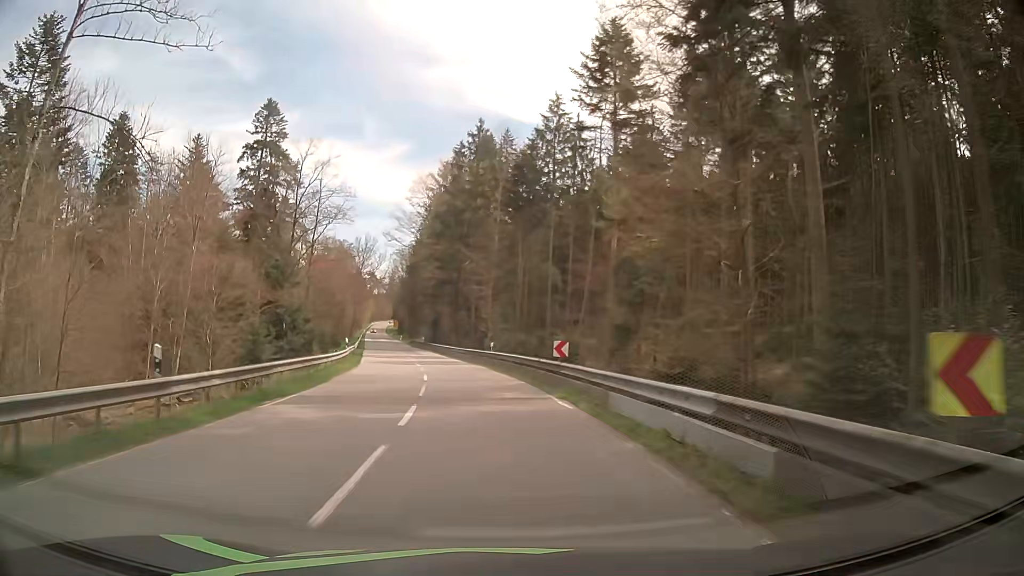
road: secondary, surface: asphalt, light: Day
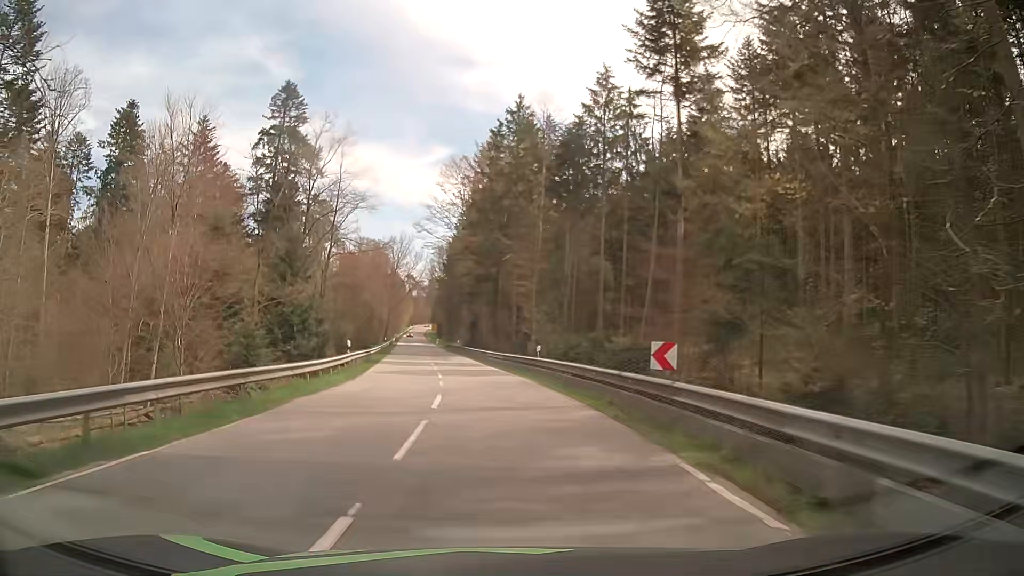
(-0.3, +9.1) m; -5°
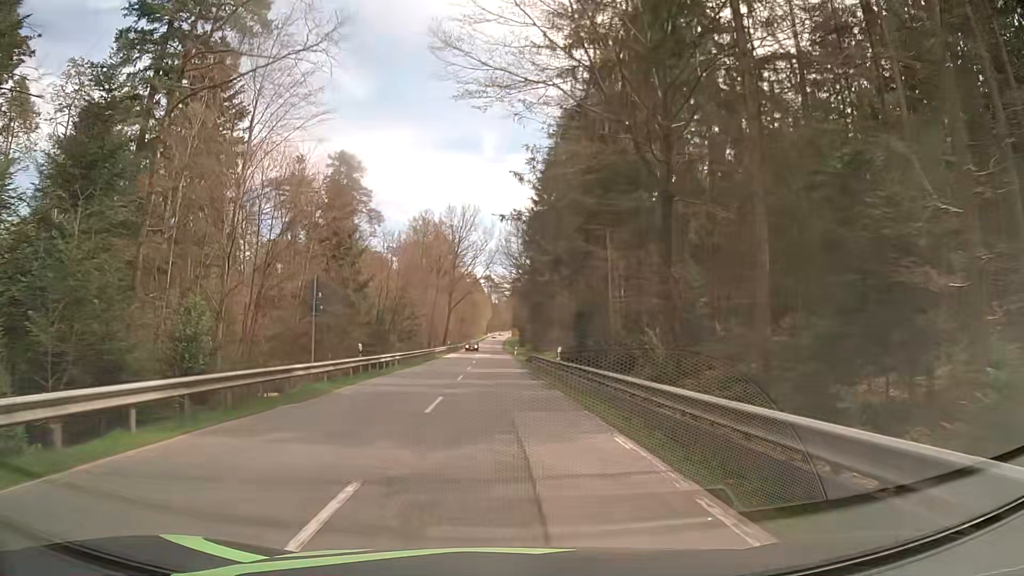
(-3.1, +47.3) m; -7°
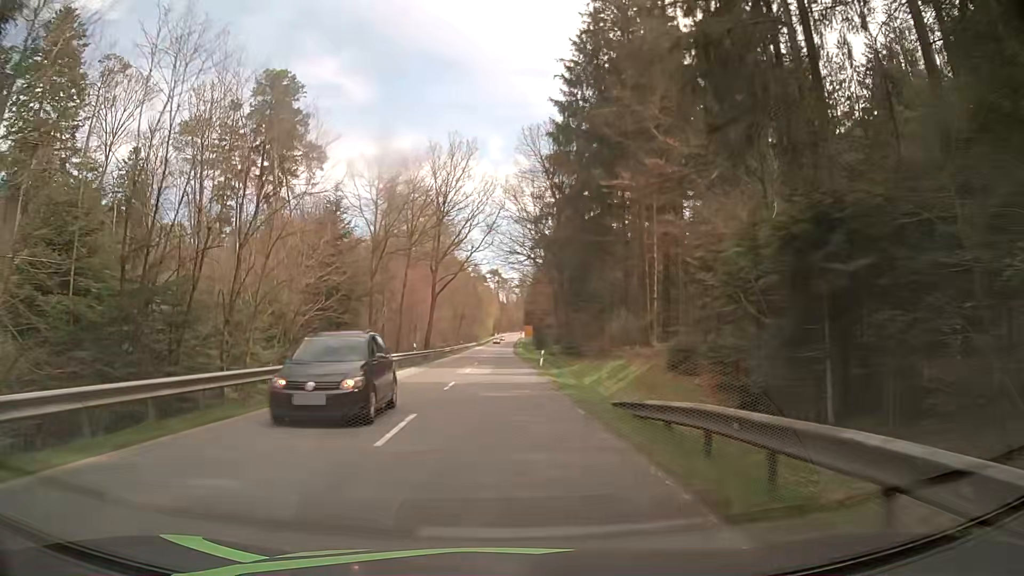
(-0.3, +39.2) m; 0°
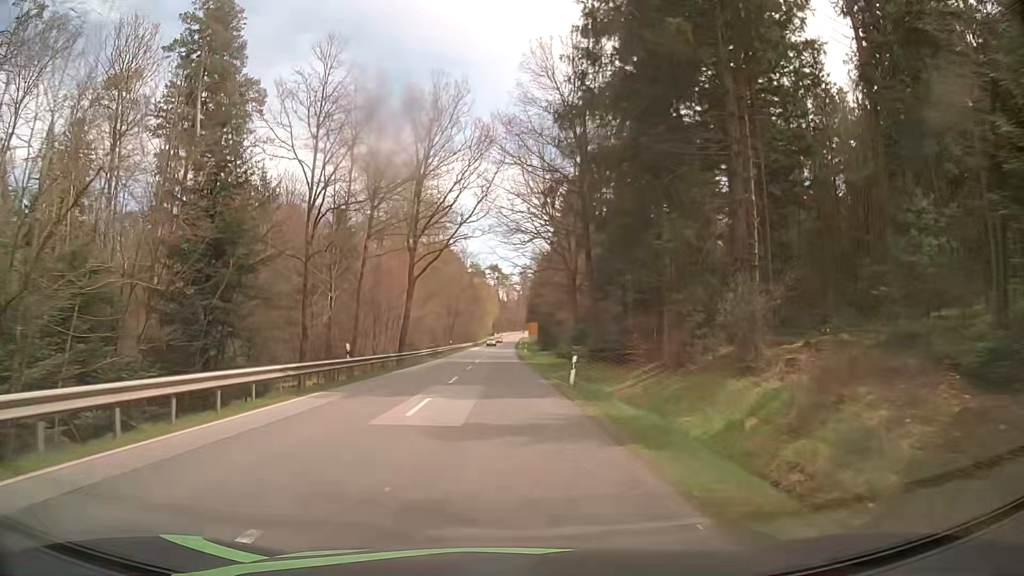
(-0.1, +19.0) m; 0°
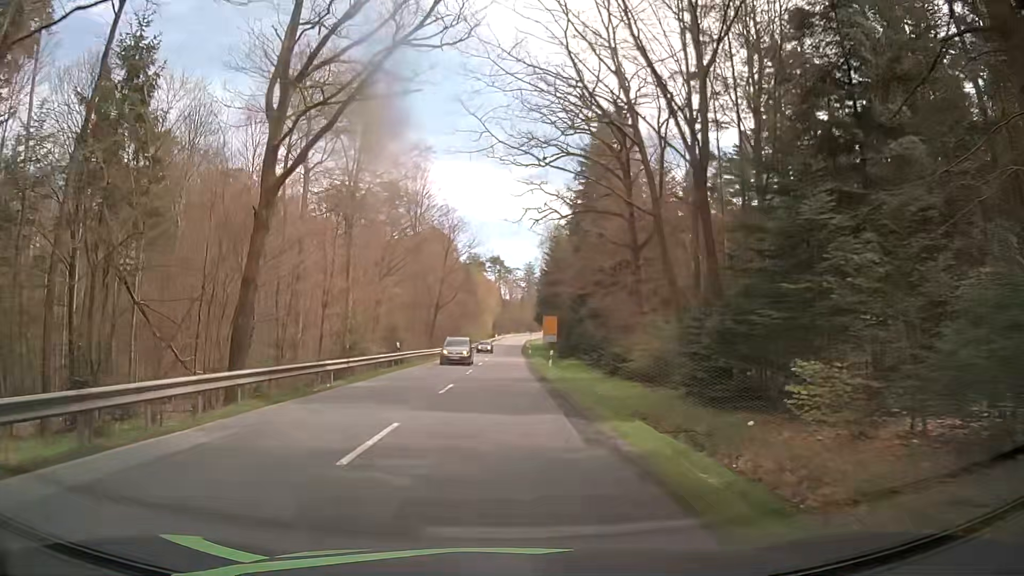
(-0.3, +37.1) m; 0°
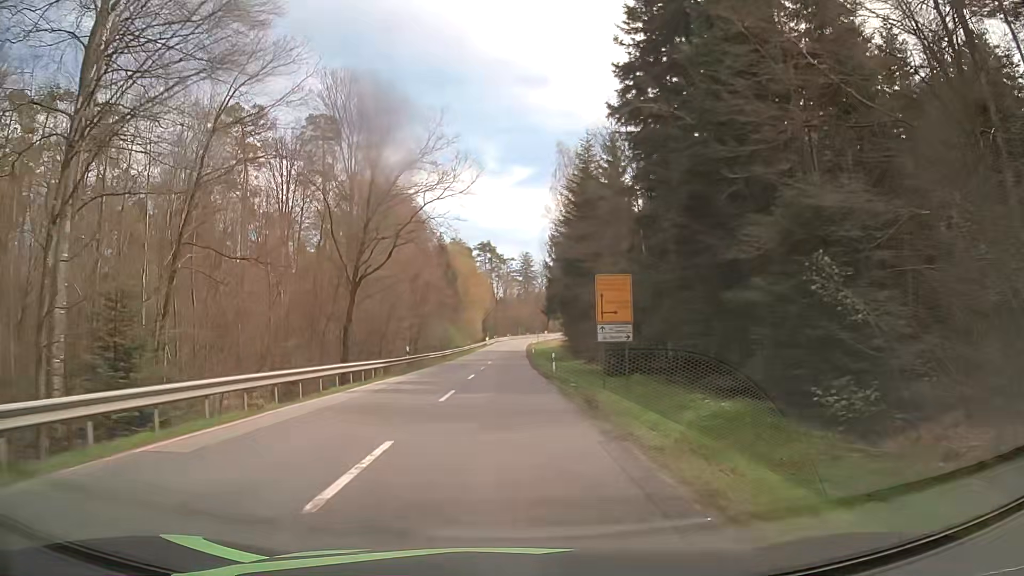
(+0.1, +46.1) m; +1°
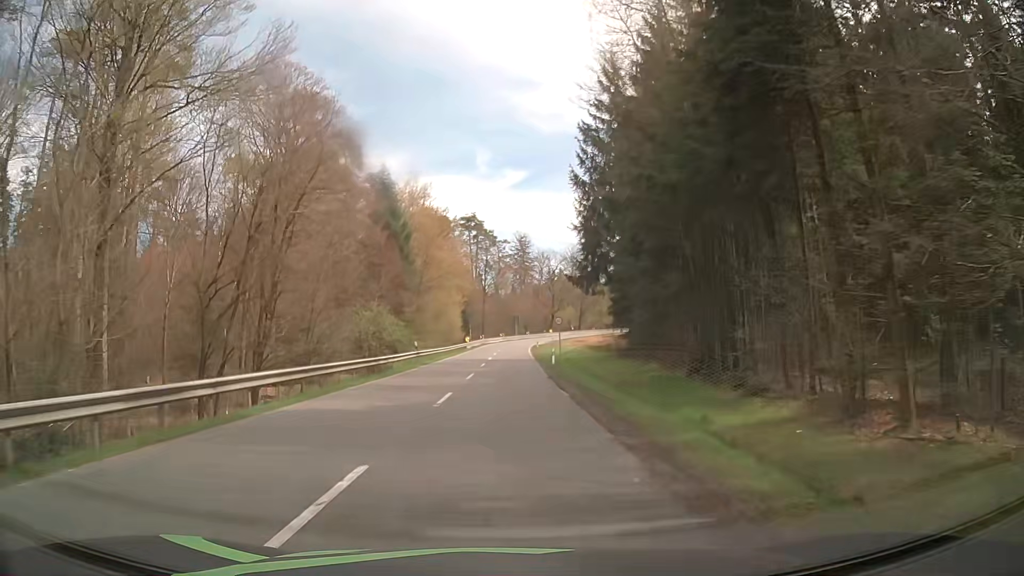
(+0.1, +46.1) m; +1°
(0, +10) (0, +20) (0, +30) (0, +40) (0, +50) (0, +60) (0, +70) (0, +80) (+1, +90) (+2, +100) m
